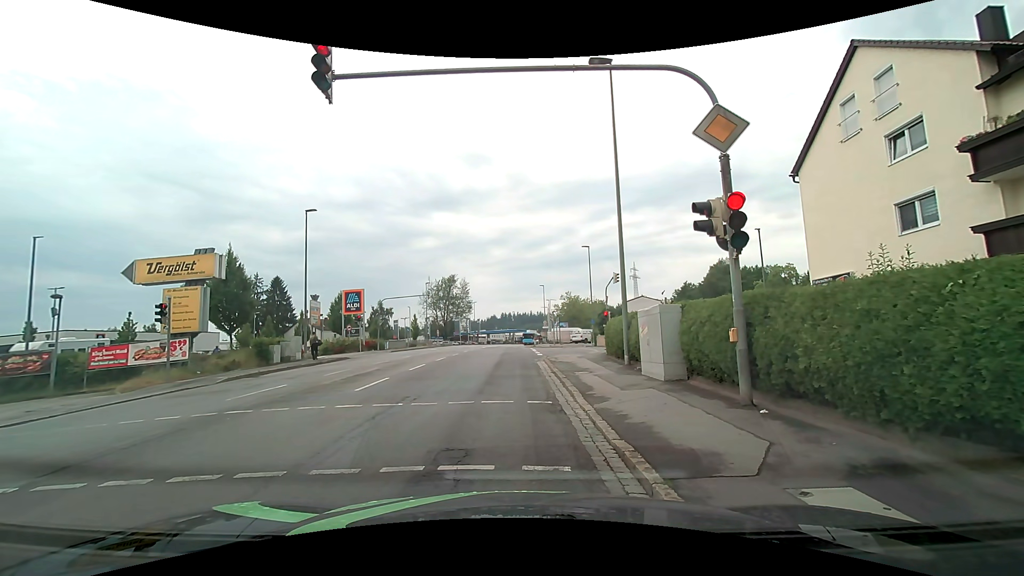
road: tertiary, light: Day
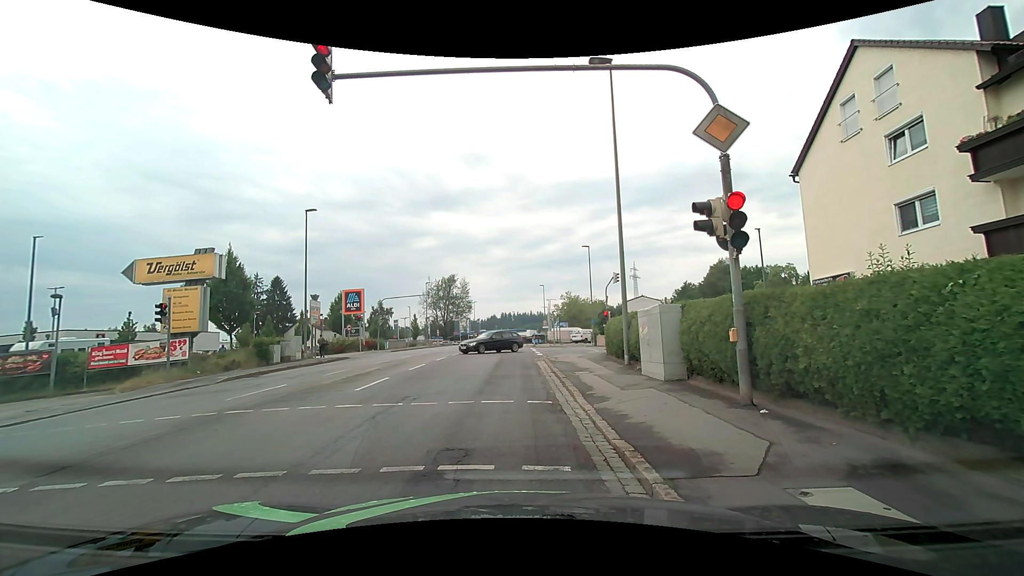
(0.0, +0.1) m; 0°
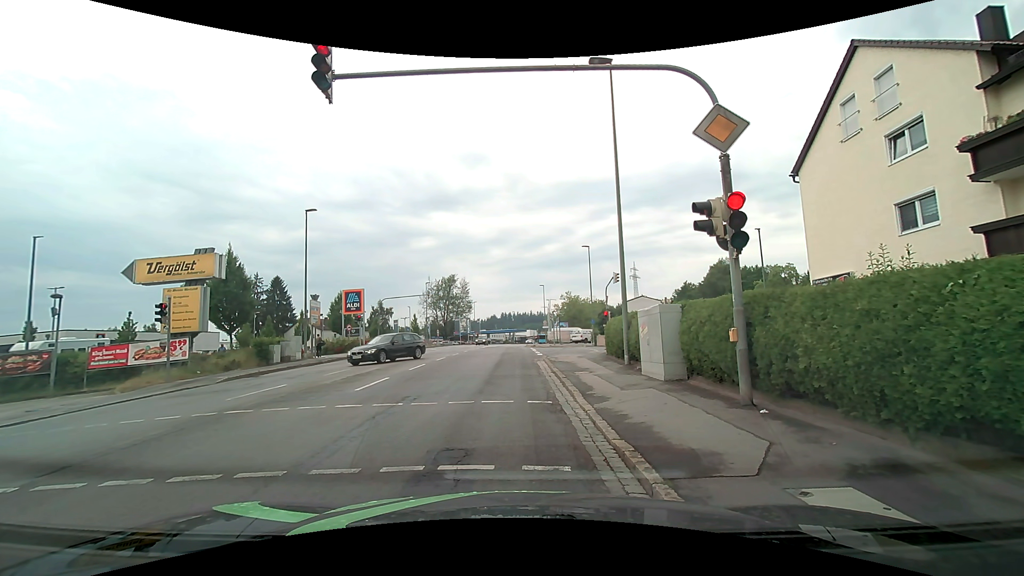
(0.0, 0.0) m; 0°
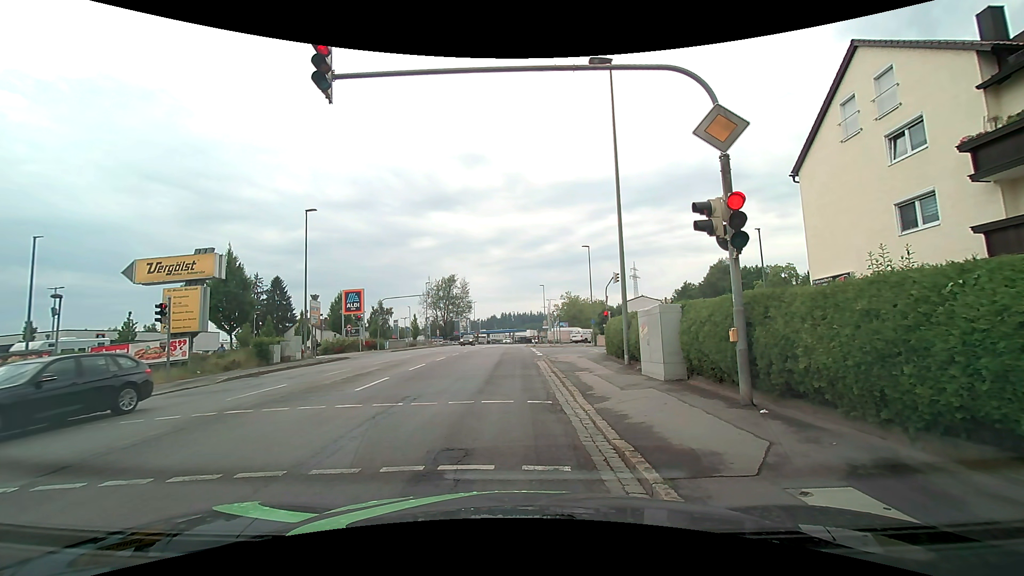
(0.0, 0.0) m; 0°
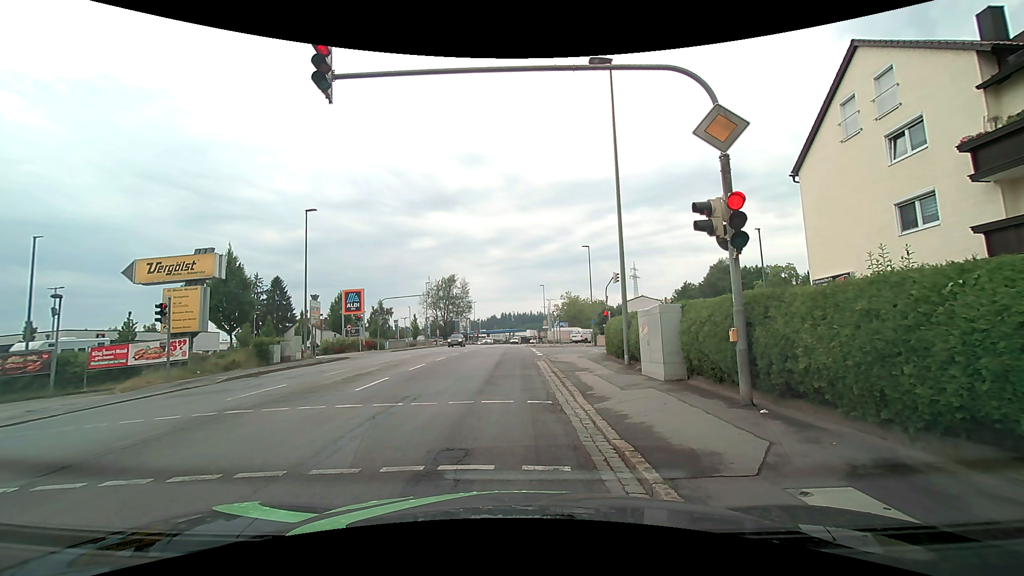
(0.0, 0.0) m; 0°
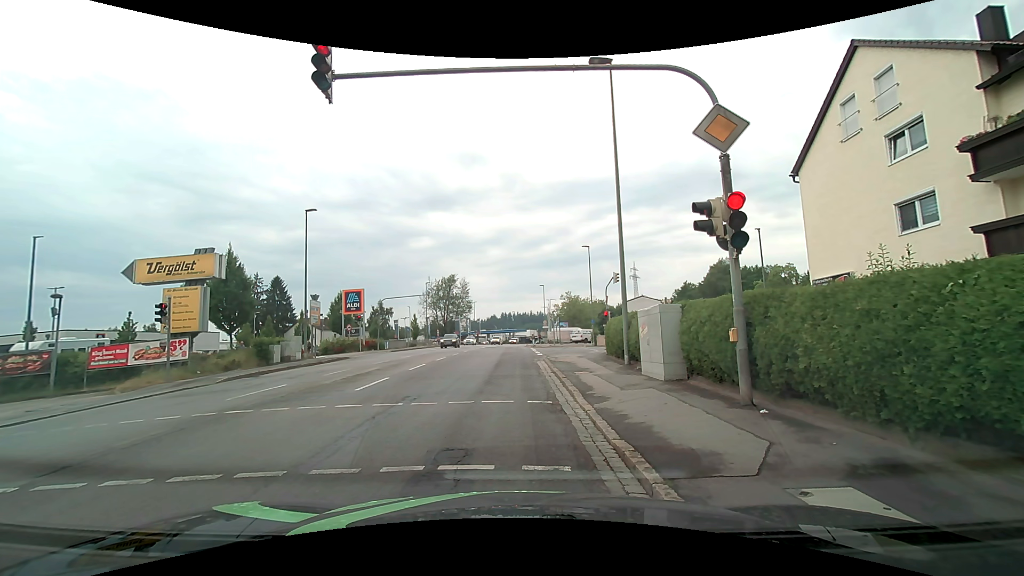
(0.0, 0.0) m; 0°
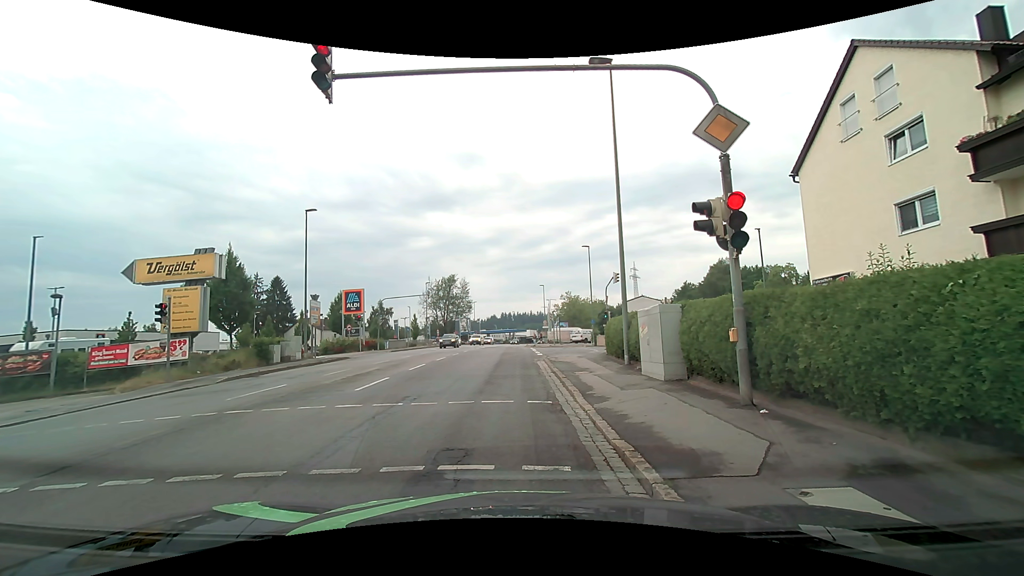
(0.0, 0.0) m; 0°
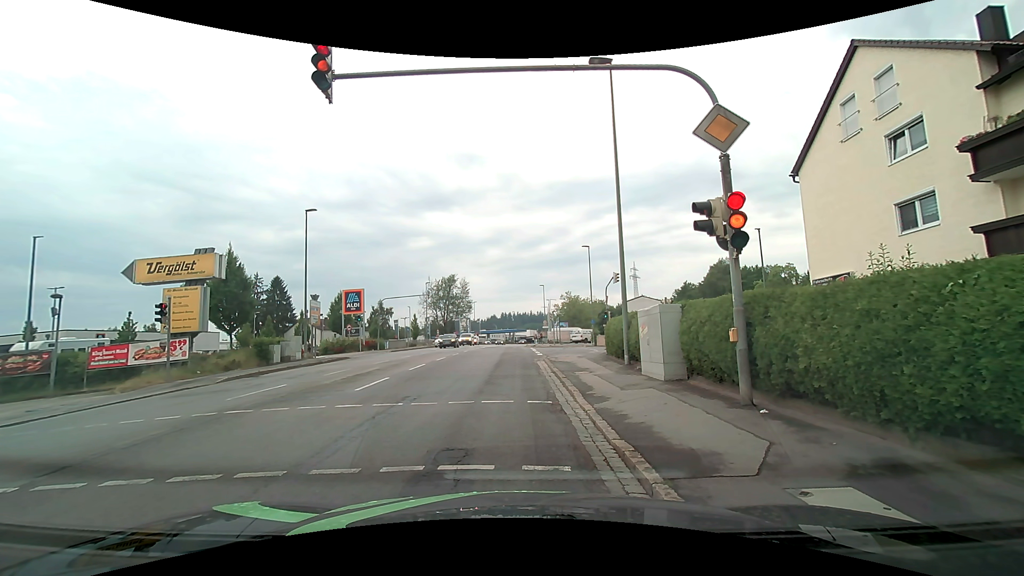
(0.0, 0.0) m; 0°
(0, +10) (0, +20) (-1, +30) (-1, +40) (-1, +50) (-1, +60) (-1, +70) (-1, +80) (-1, +90) (-1, +100) m
